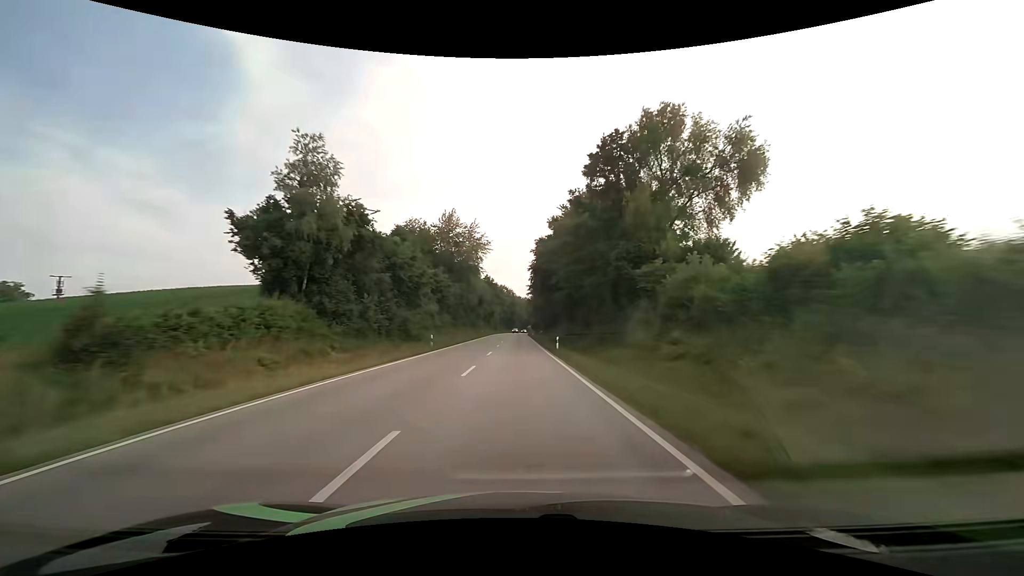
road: secondary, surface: asphalt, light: Day
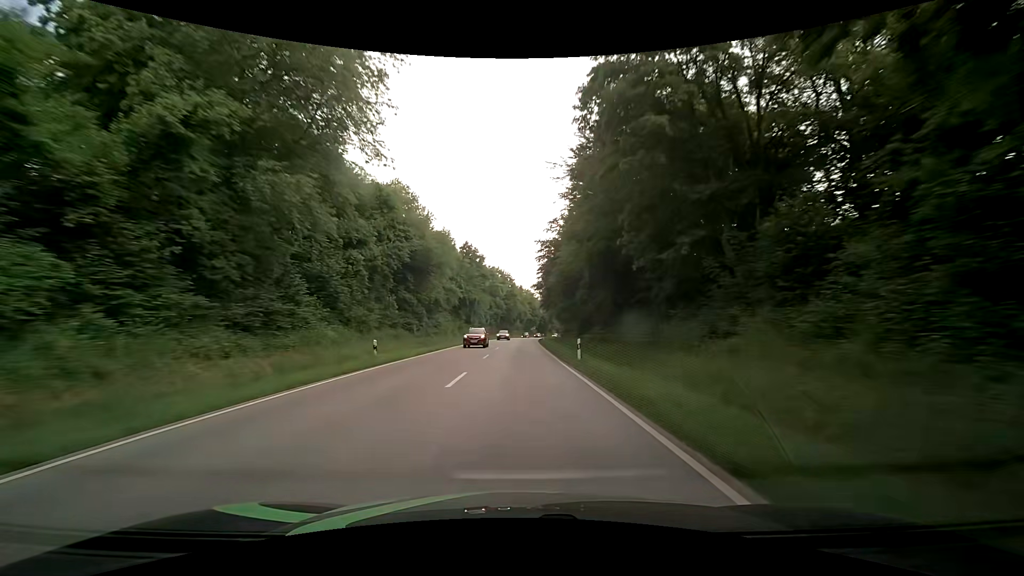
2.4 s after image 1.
(-0.1, +62.8) m; -1°
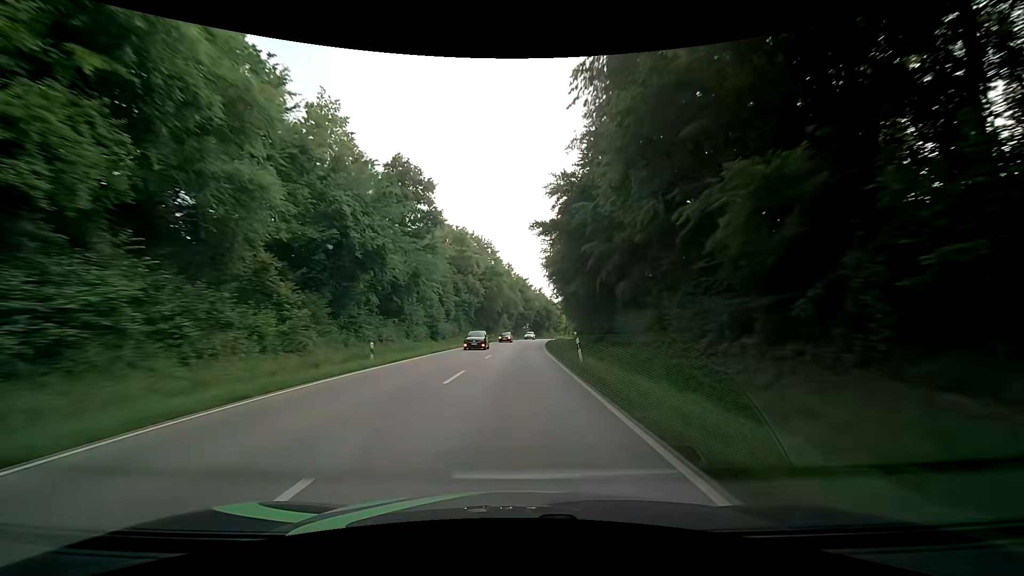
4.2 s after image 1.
(+0.7, +47.2) m; +2°
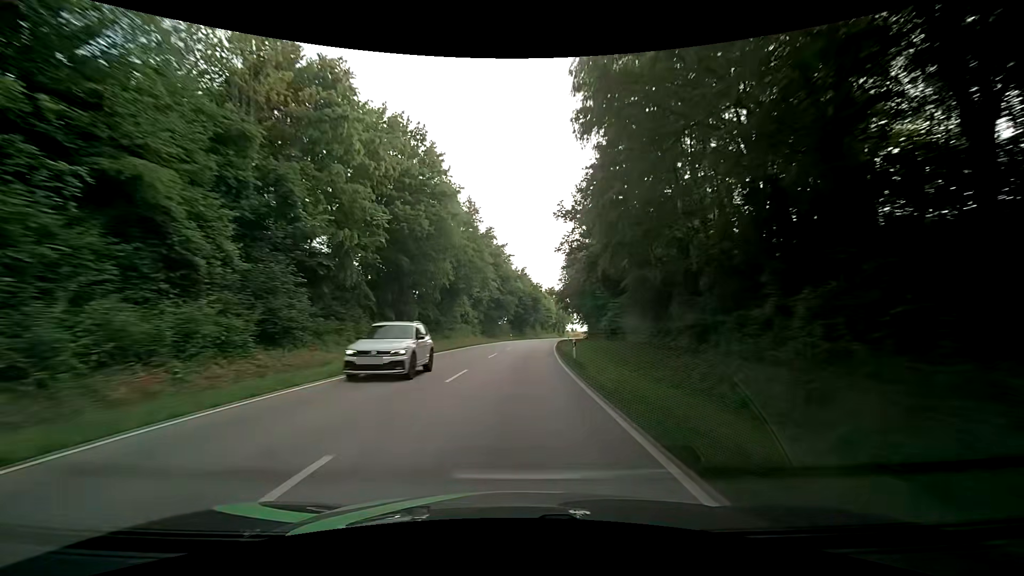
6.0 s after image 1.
(+0.6, +47.4) m; +2°
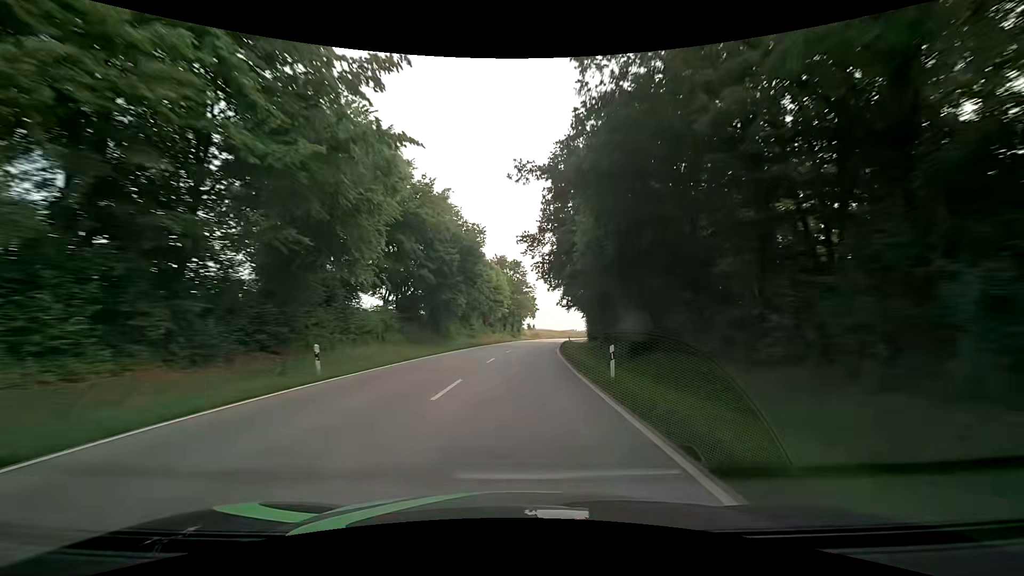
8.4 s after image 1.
(+3.5, +63.2) m; +7°
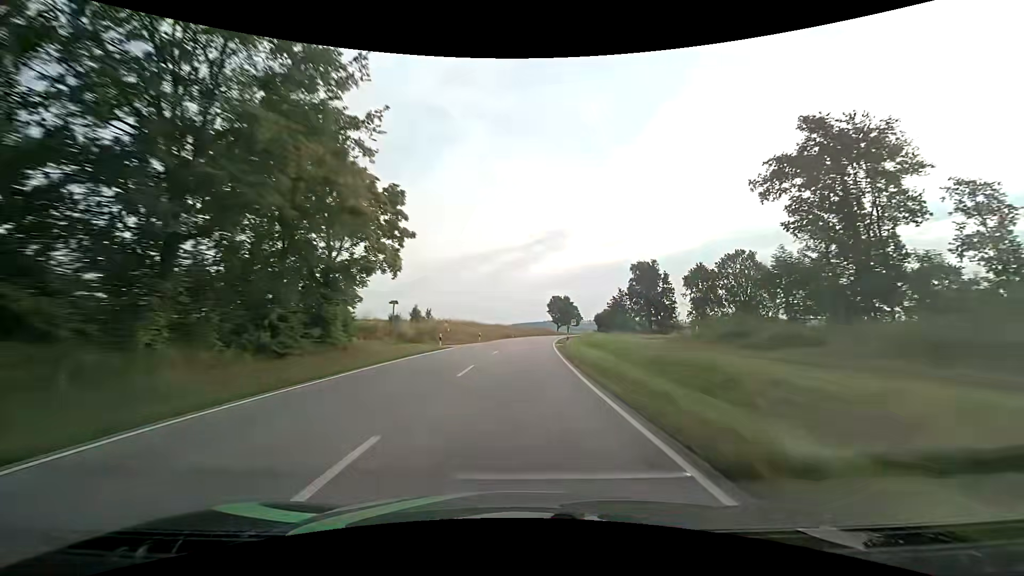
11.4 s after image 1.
(+5.5, +79.2) m; +9°
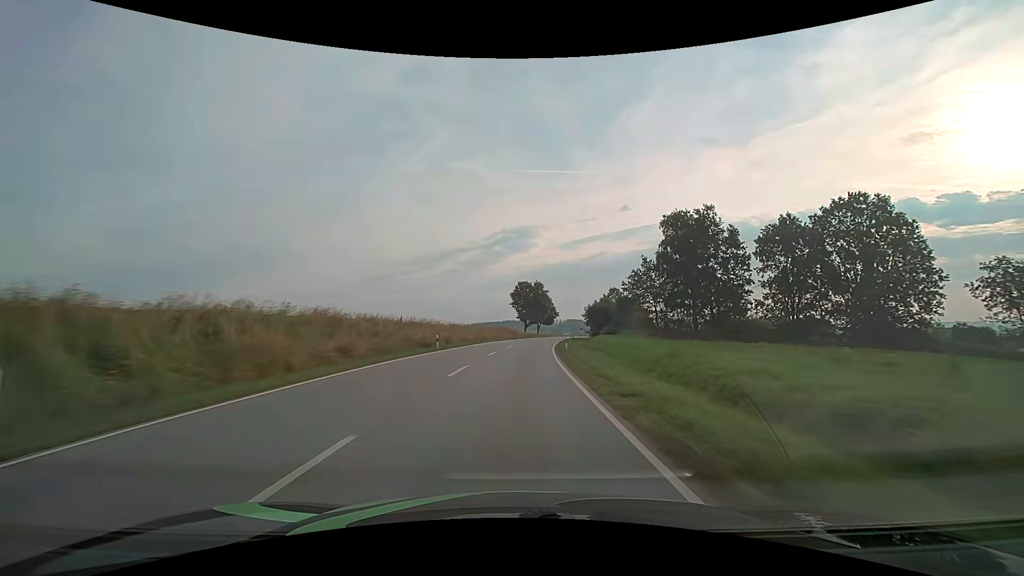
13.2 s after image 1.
(+1.8, +47.7) m; +5°
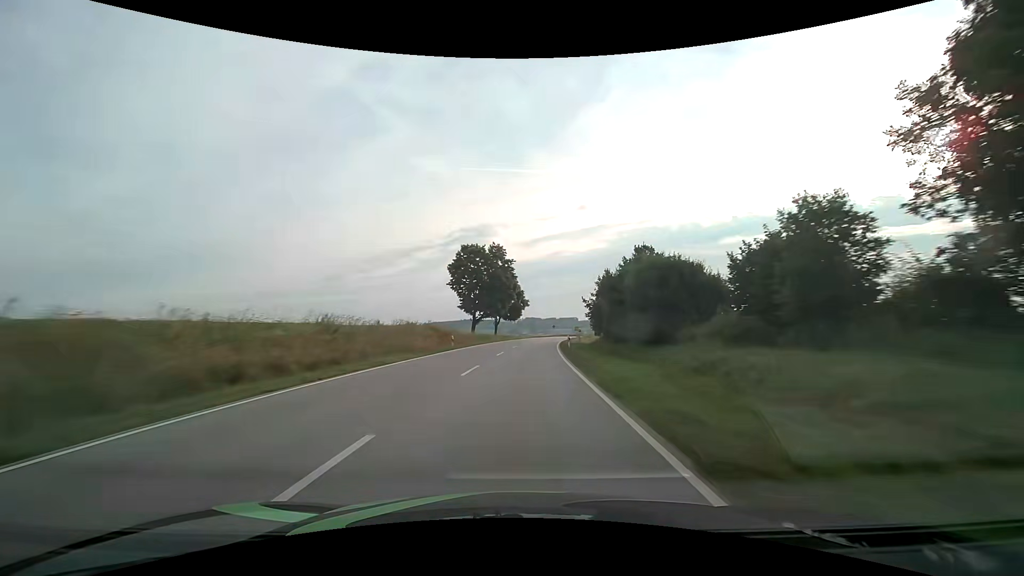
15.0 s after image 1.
(+1.8, +47.7) m; +5°
(0, +10) (0, +20) (+1, +30) (+2, +40) (+2, +50) (+3, +60) (+5, +70) (+6, +80) (+8, +90) (+9, +99) m
